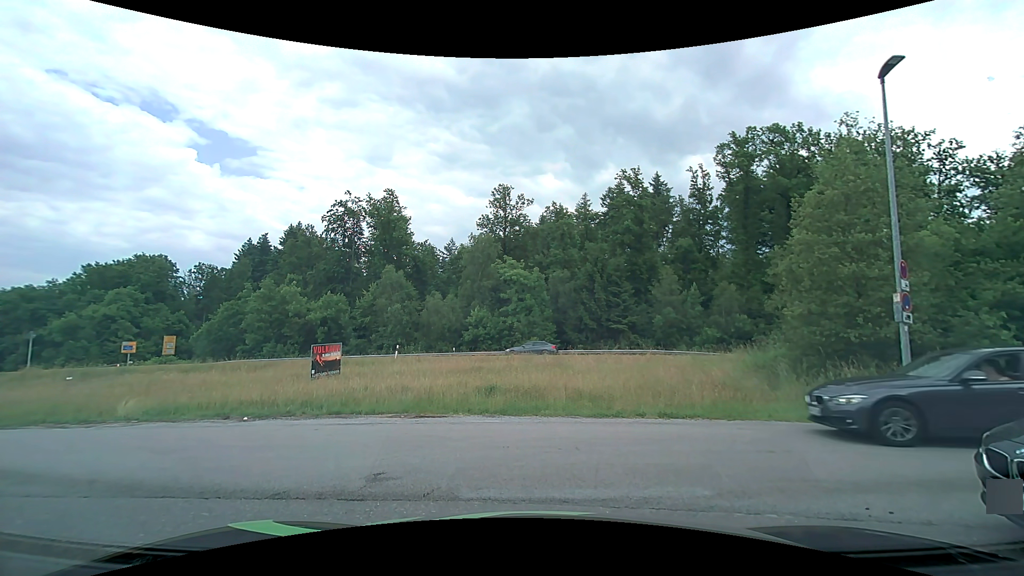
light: Day
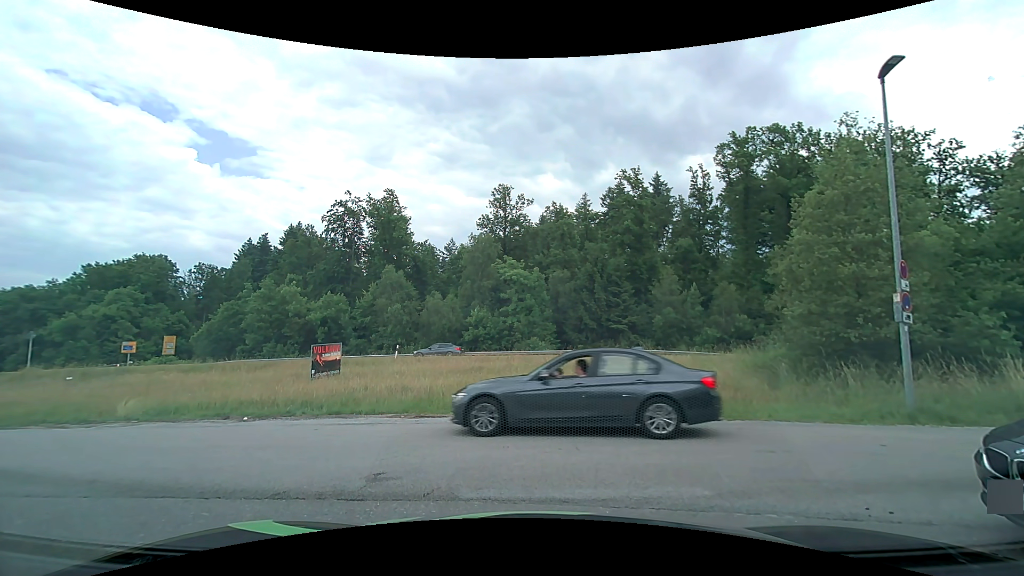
(0.0, 0.0) m; 0°
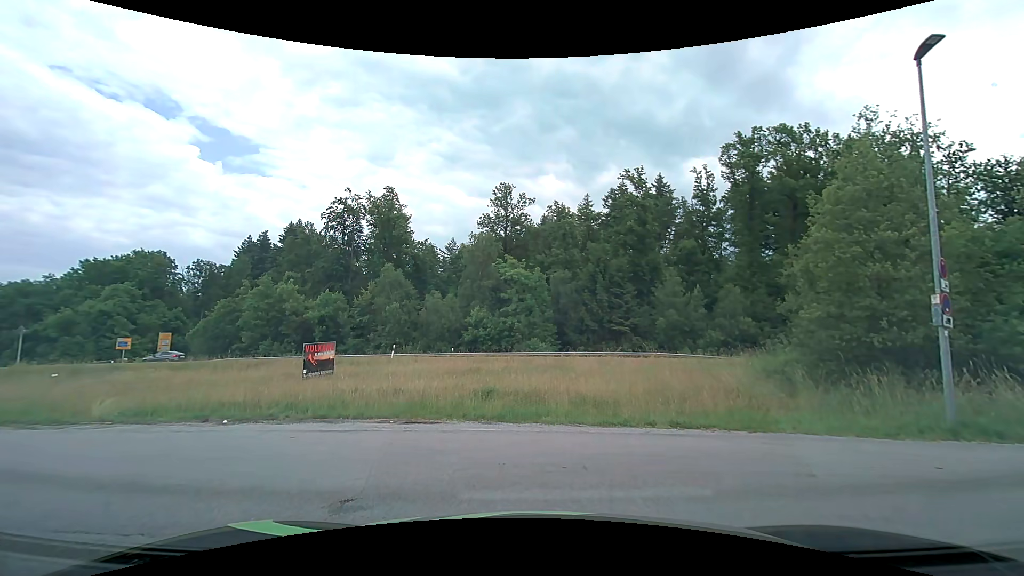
(0.0, +1.0) m; 0°
